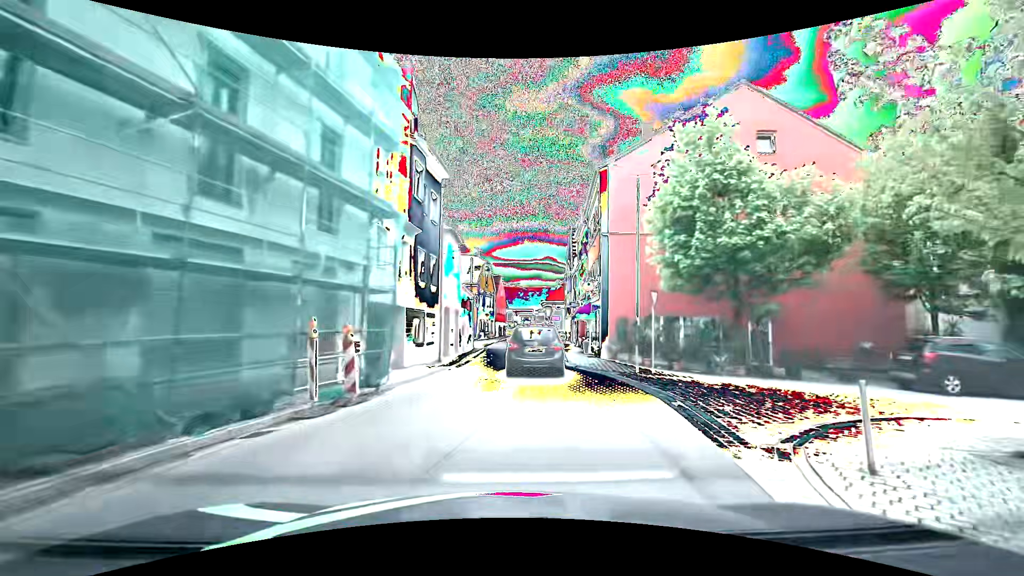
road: primary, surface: asphalt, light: Day
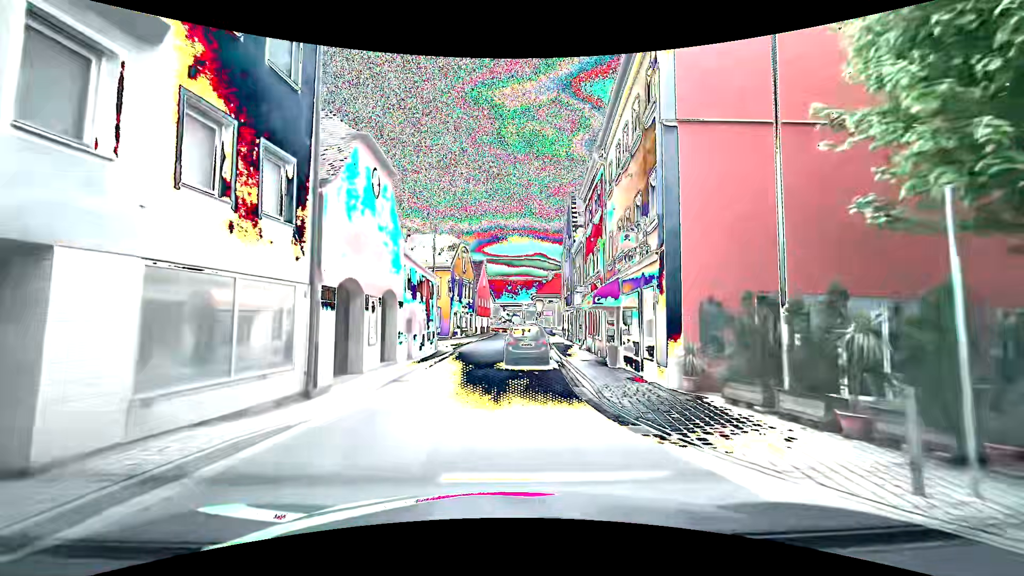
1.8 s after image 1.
(+1.0, +12.9) m; +3°
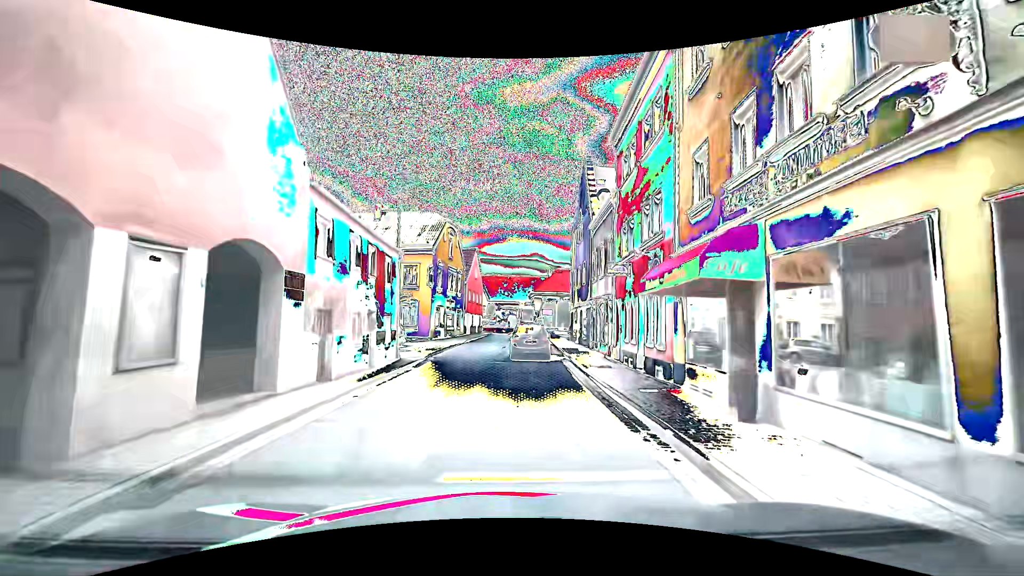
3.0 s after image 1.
(-0.2, +9.9) m; -1°
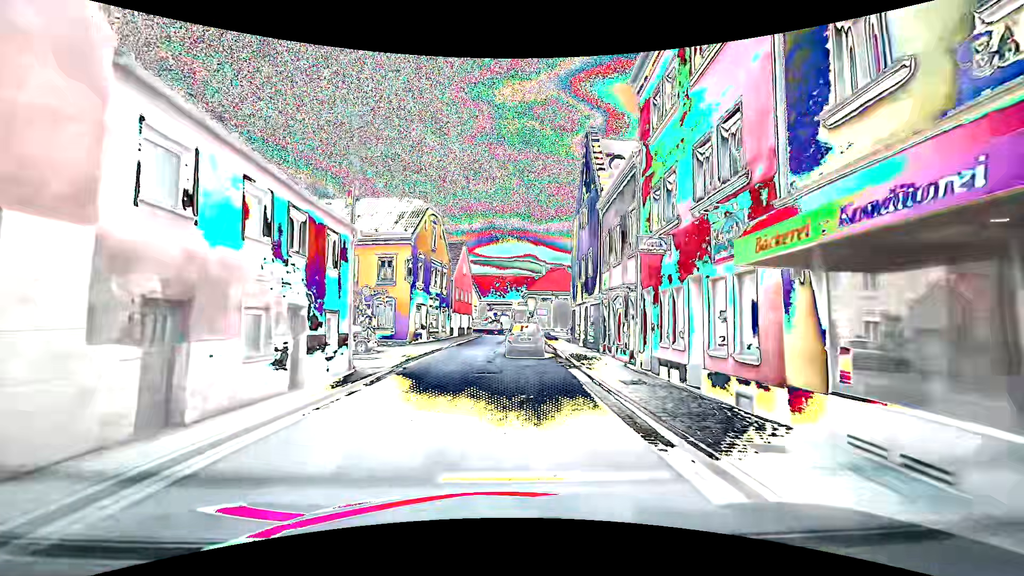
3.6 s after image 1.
(+0.1, +5.4) m; +2°
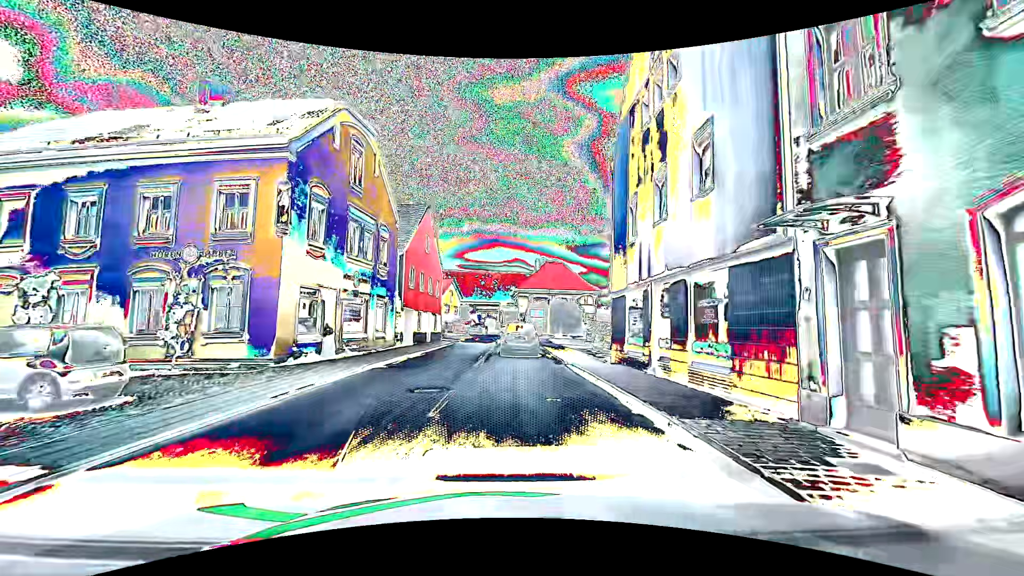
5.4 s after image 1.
(-0.1, +17.0) m; +1°
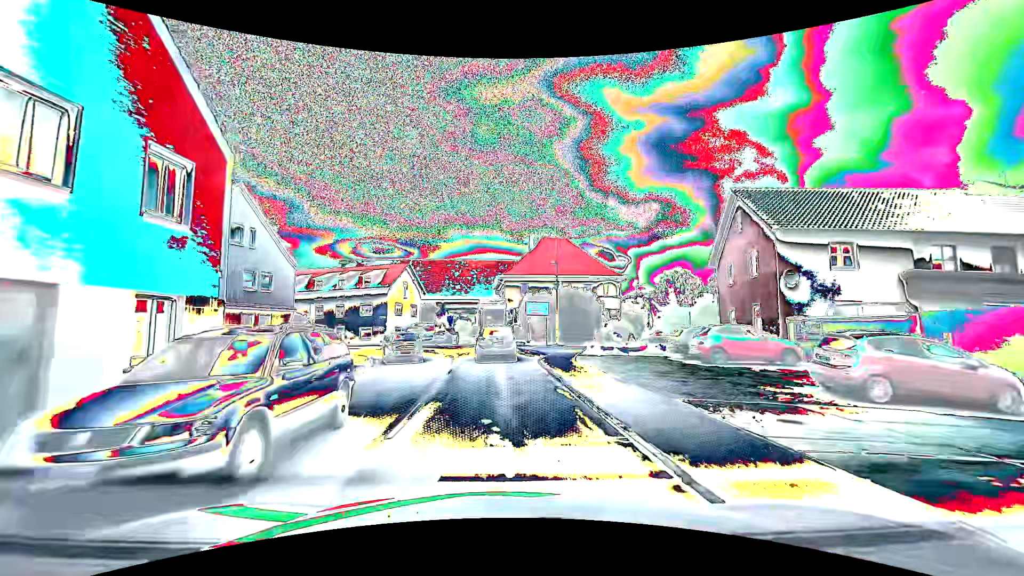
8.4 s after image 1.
(+0.4, +28.0) m; +1°
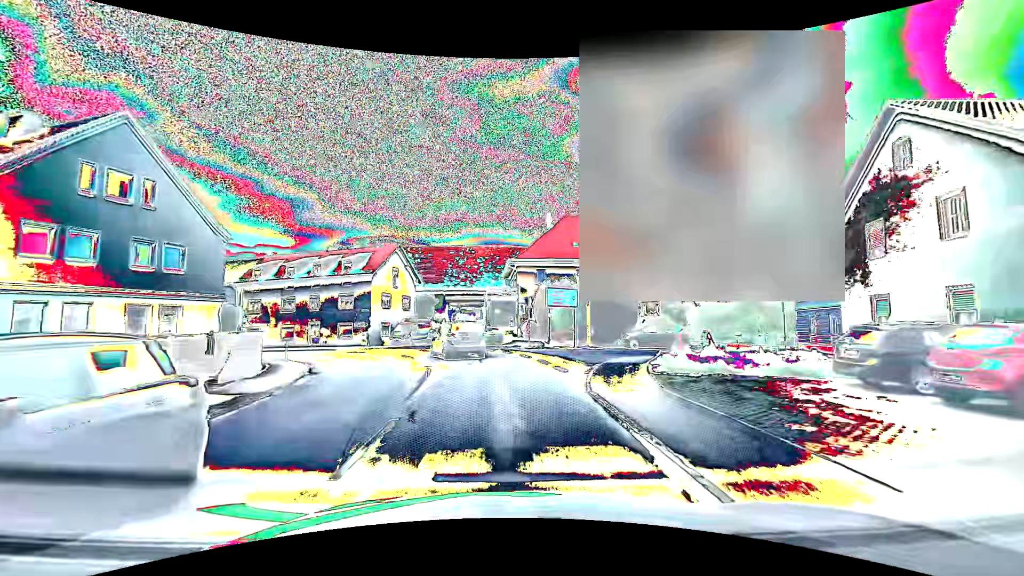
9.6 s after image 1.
(0.0, +10.7) m; -1°
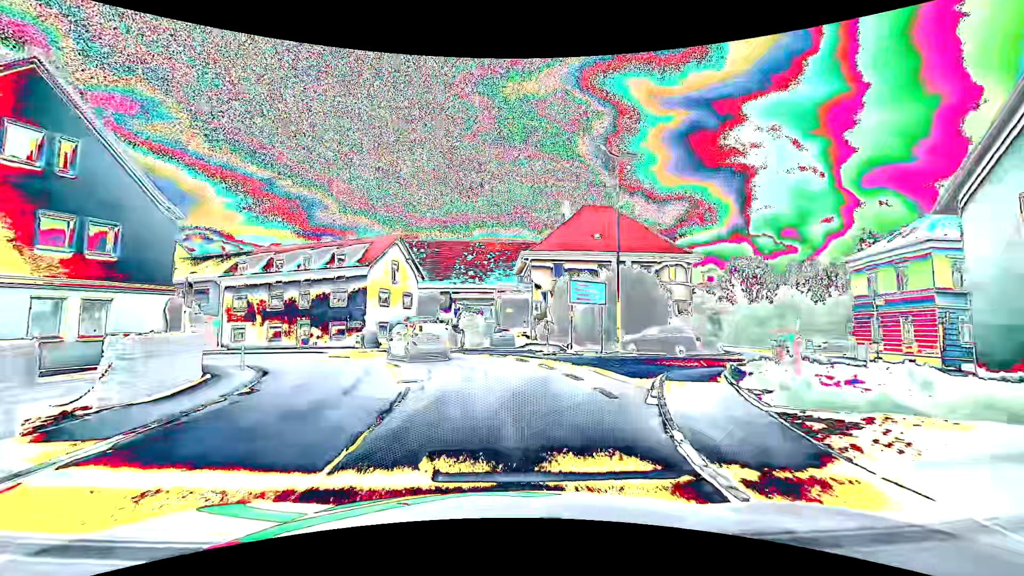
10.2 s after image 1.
(-0.1, +5.2) m; -1°
(0, +10) (-3, +20) (-7, +28) (-15, +35) (-24, +40) (-33, +43) (-42, +47) (-52, +51) (-61, +55) (-70, +59) m
